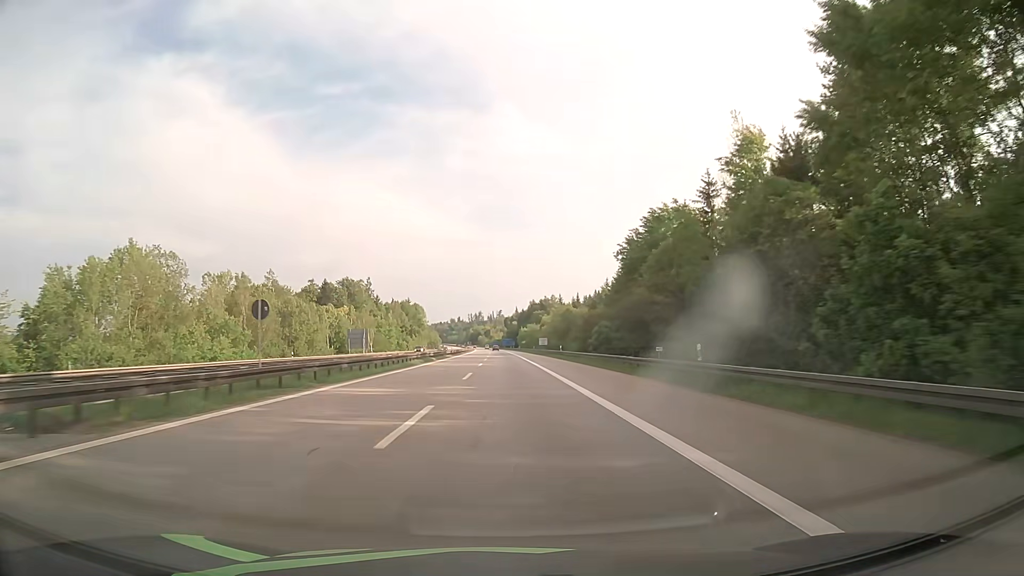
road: motorway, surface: asphalt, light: Day
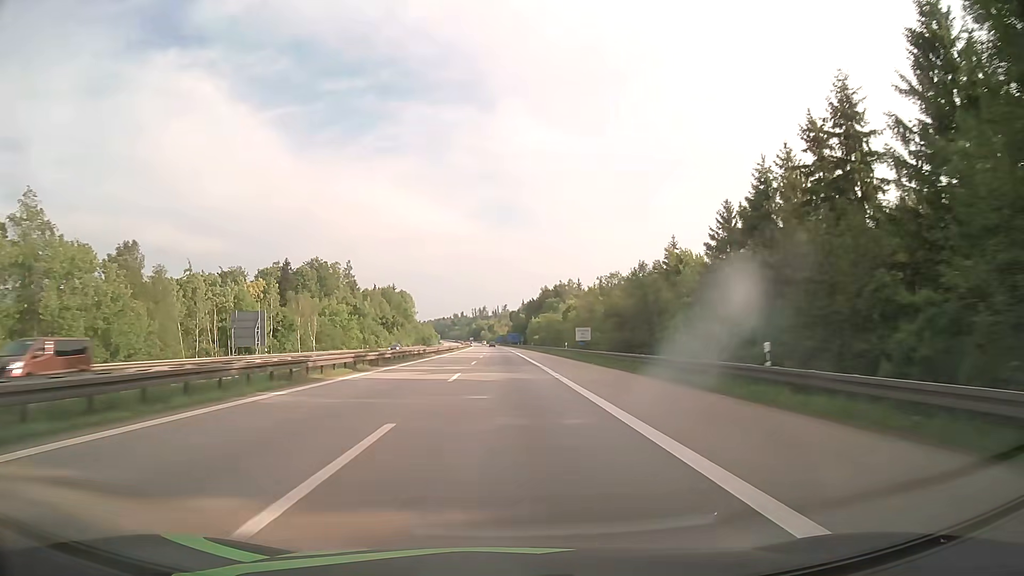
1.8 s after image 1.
(-0.3, +58.5) m; -1°
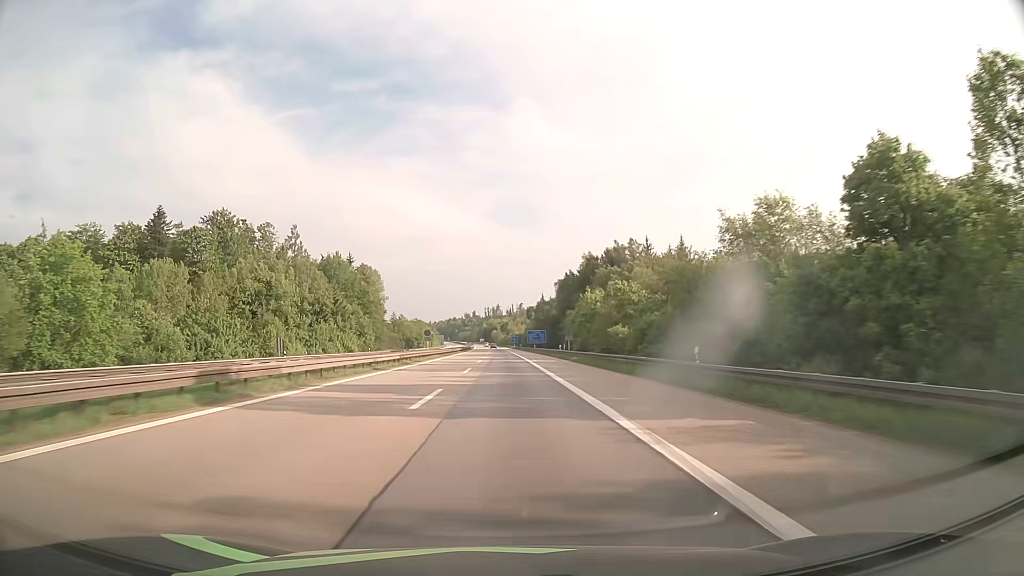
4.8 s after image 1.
(-1.2, +98.7) m; -1°
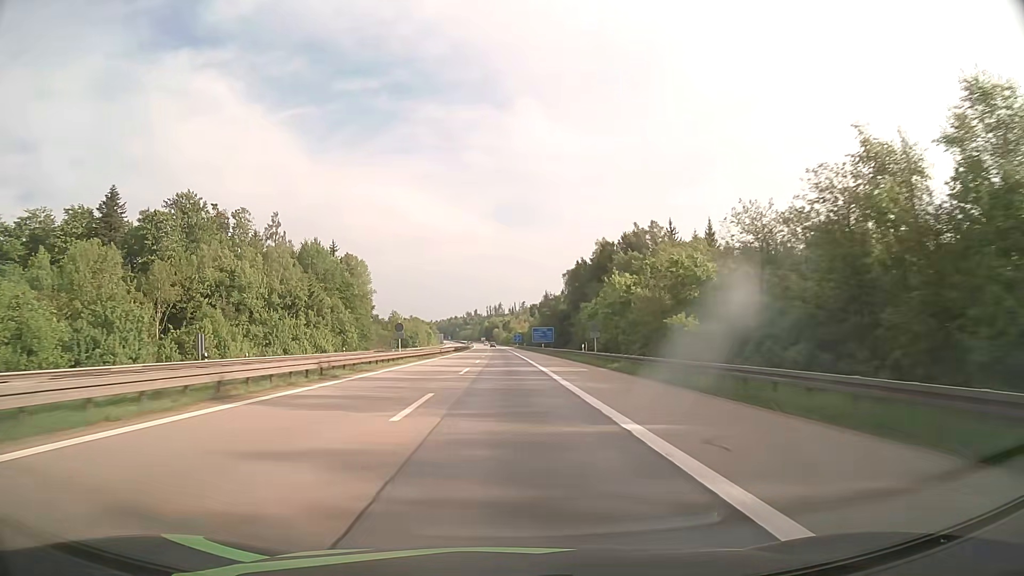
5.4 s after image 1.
(0.0, +19.9) m; 0°
(0, +10) (0, +20) (0, +30) (0, +40) (0, +50) (0, +60) (-1, +70) (-1, +80) (-1, +90) (-1, +100) m
